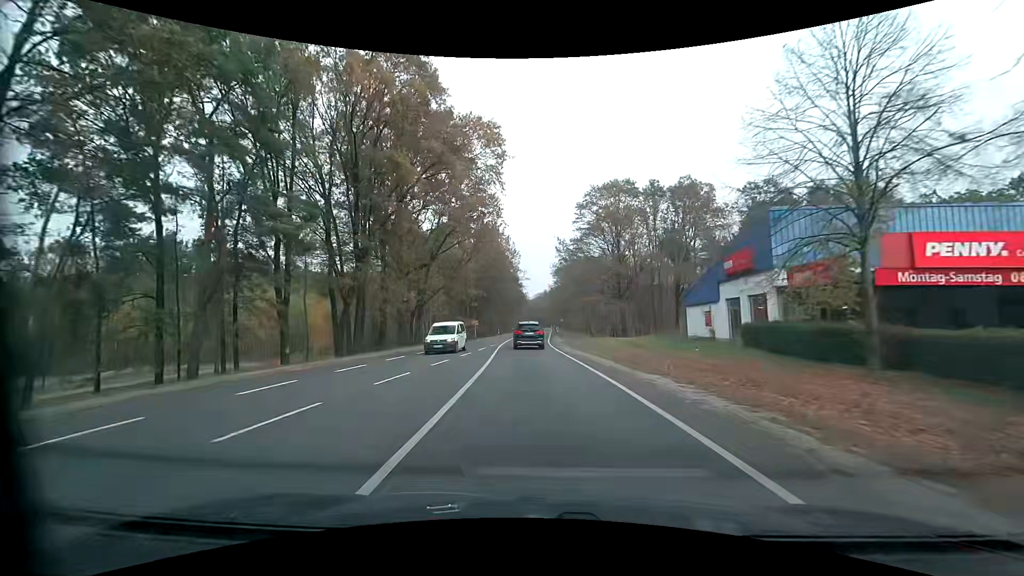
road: primary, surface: asphalt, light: Day
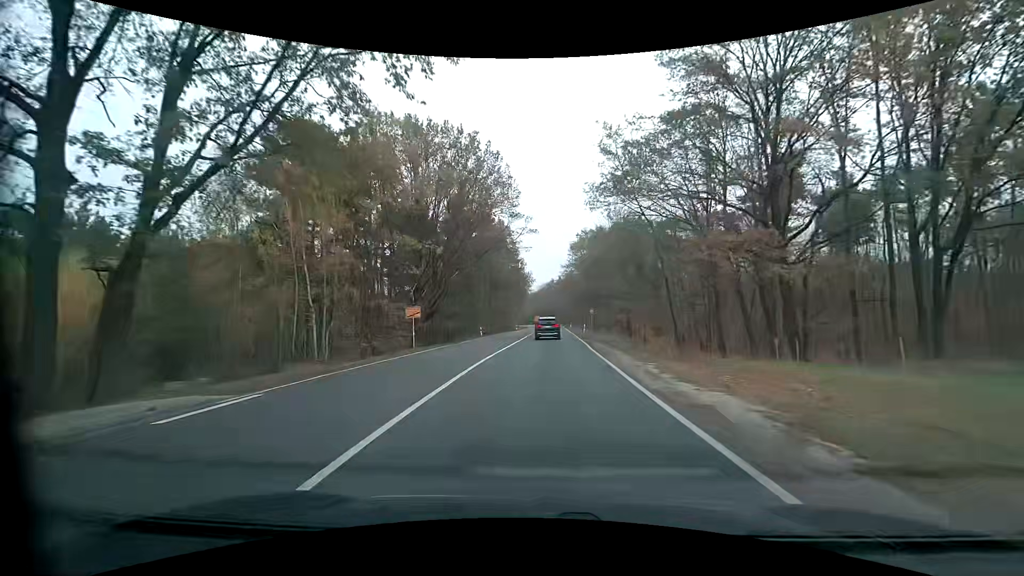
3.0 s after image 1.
(-1.0, +40.6) m; -1°
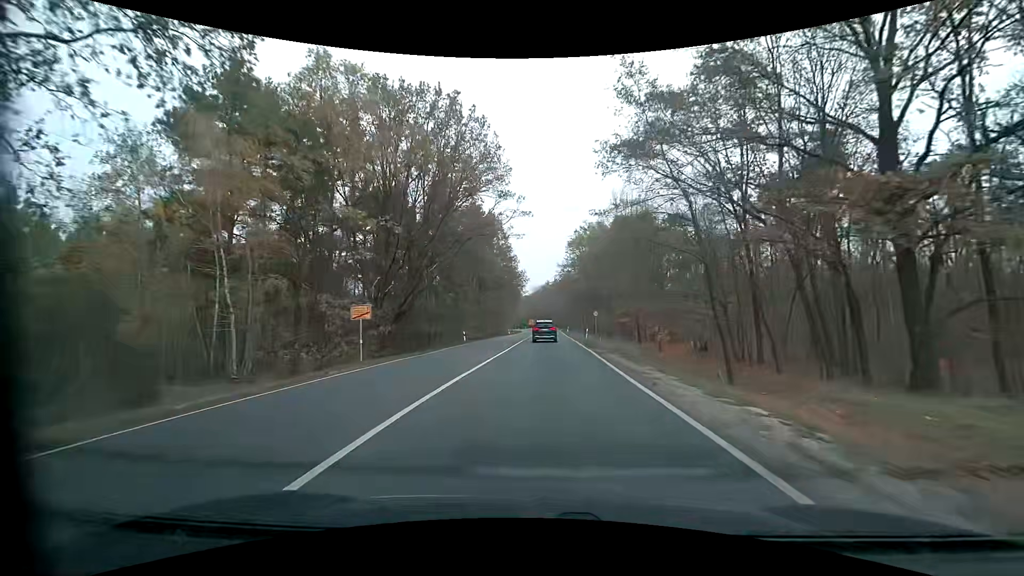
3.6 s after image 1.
(+0.1, +8.6) m; 0°
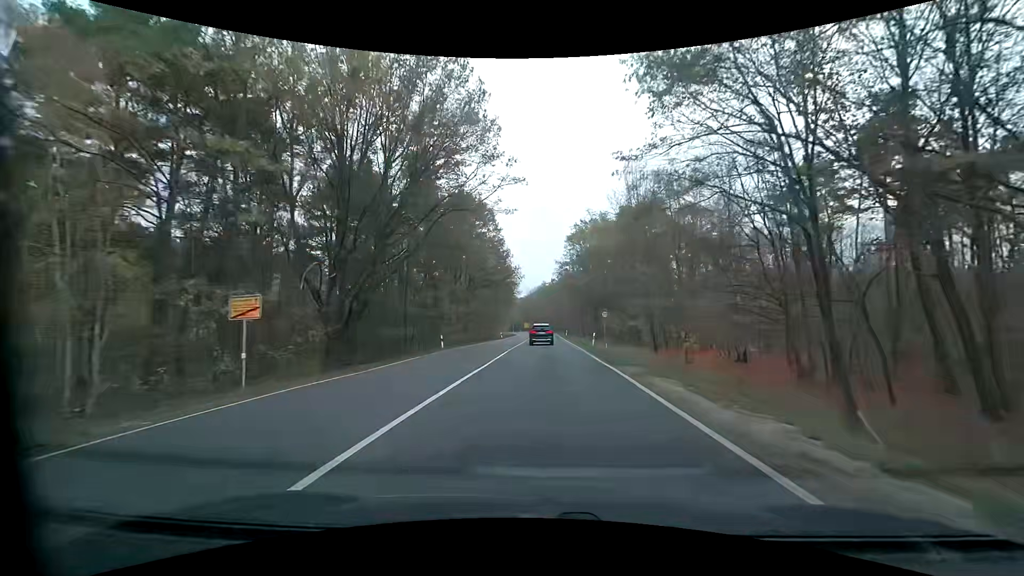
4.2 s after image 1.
(+0.1, +9.1) m; +1°
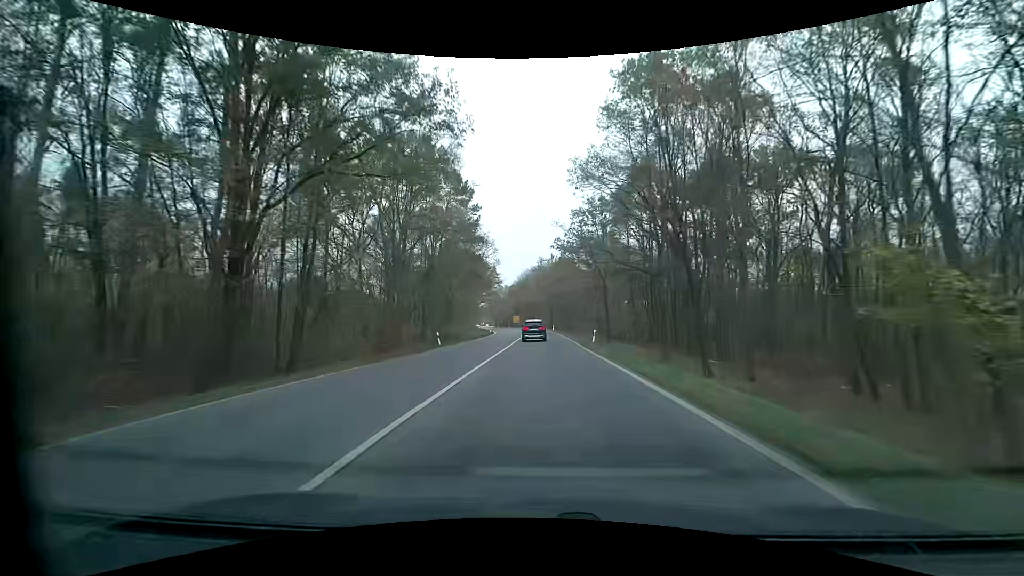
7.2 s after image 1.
(+0.5, +51.3) m; +1°
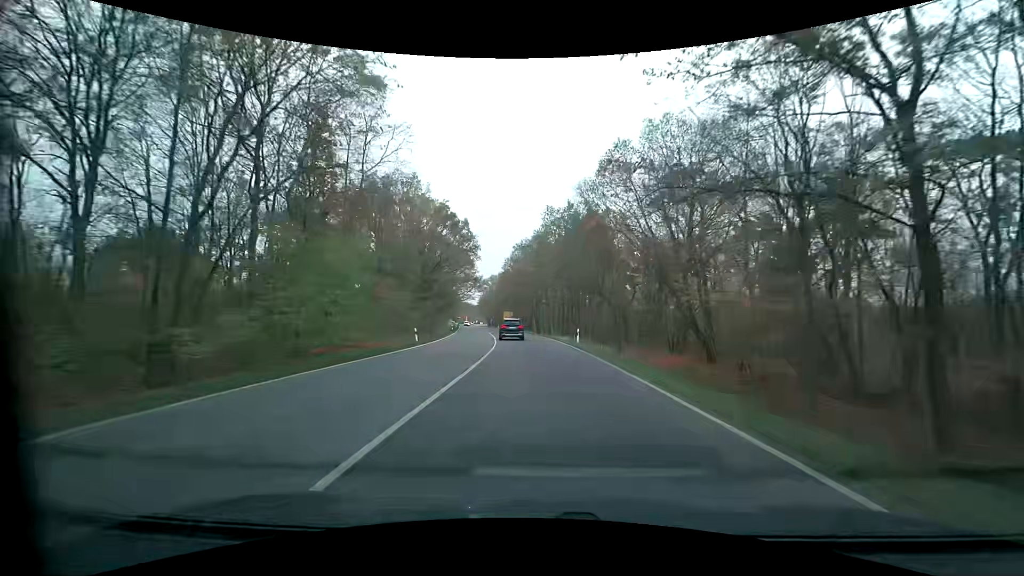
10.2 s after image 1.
(+0.1, +52.9) m; 0°
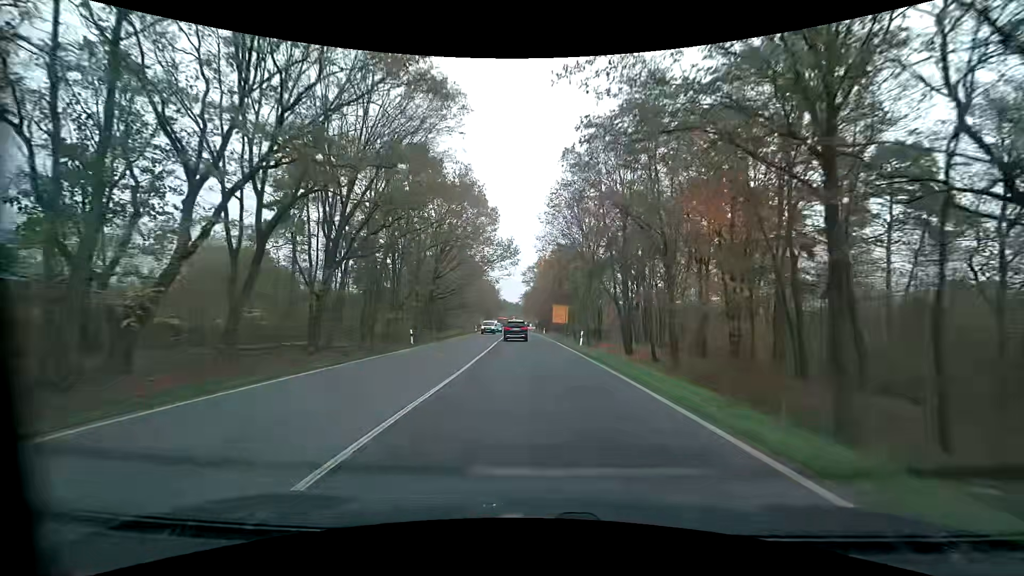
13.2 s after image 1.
(-2.4, +52.7) m; -6°
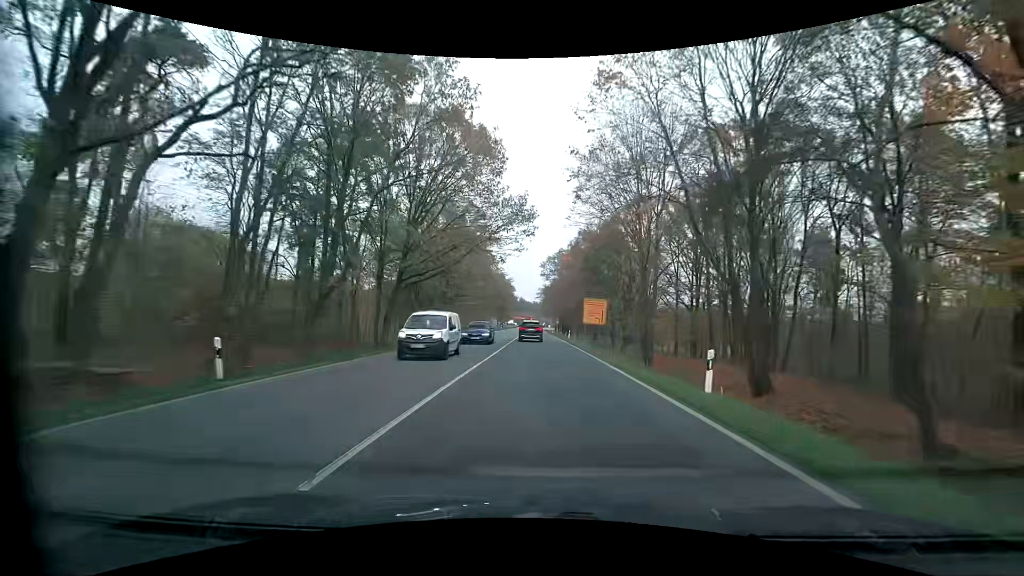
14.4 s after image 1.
(-0.5, +21.6) m; -2°
(0, +10) (0, +20) (0, +30) (0, +40) (0, +50) (0, +60) (0, +70) (0, +80) (-1, +90) (-1, +100) m
